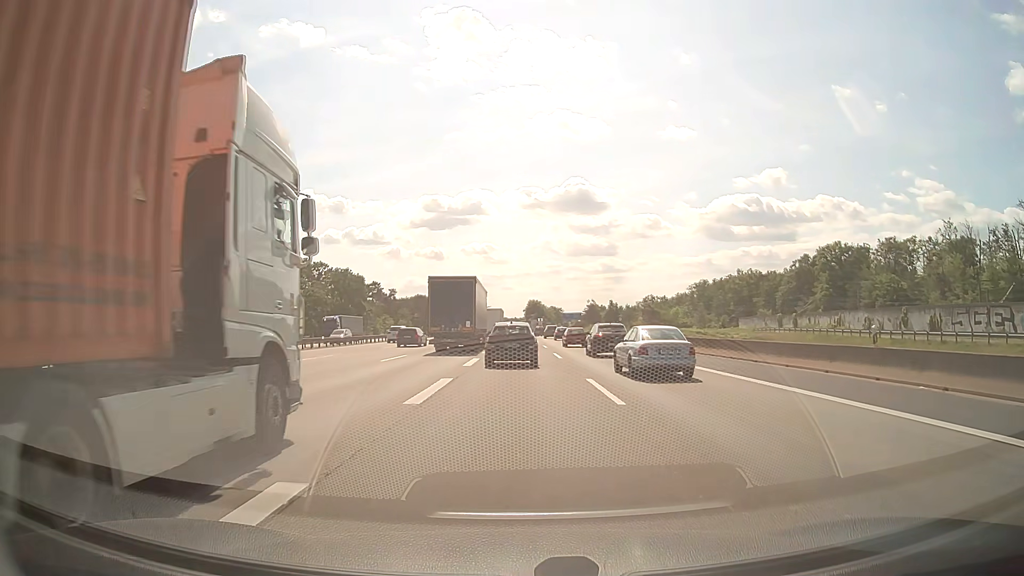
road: motorway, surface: asphalt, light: Day
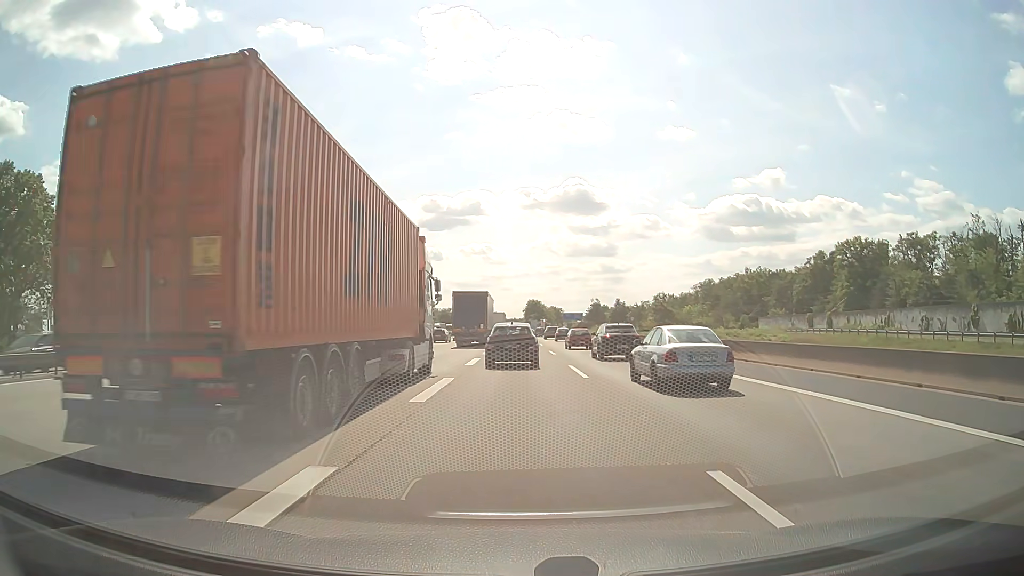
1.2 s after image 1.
(0.0, +11.8) m; 0°
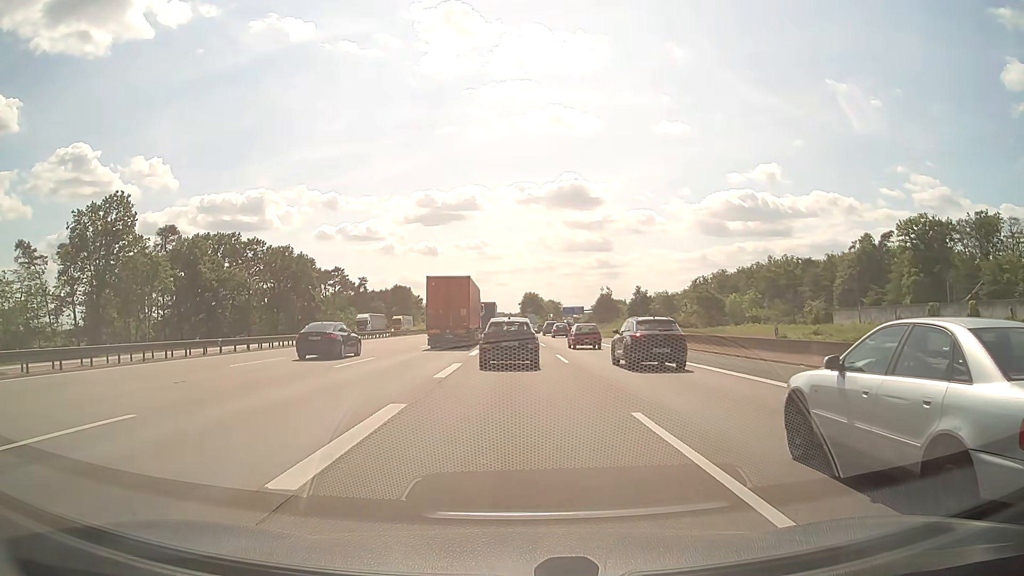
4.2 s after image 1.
(+0.2, +31.5) m; +1°
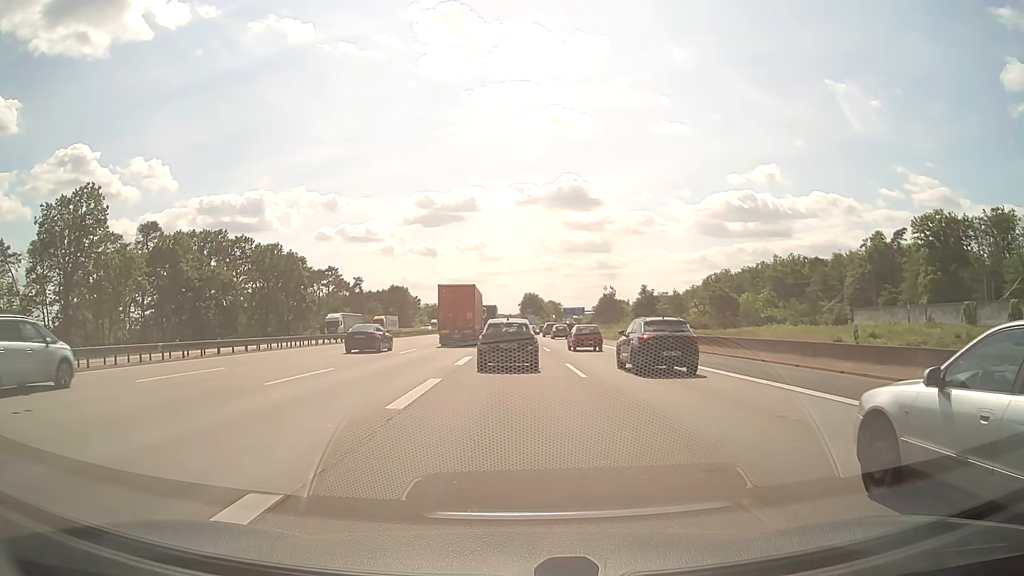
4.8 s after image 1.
(0.0, +6.2) m; 0°
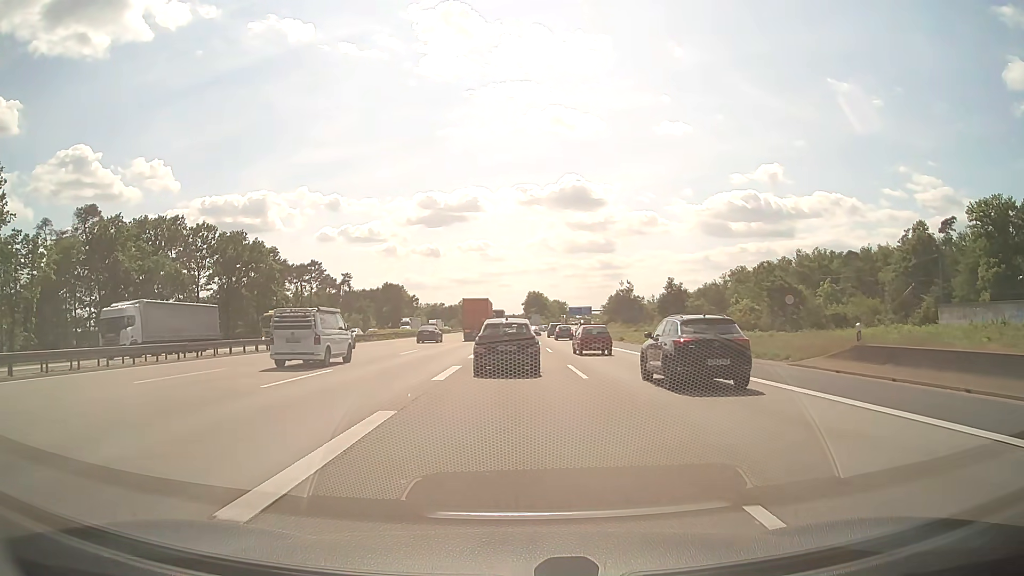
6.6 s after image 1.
(0.0, +18.8) m; 0°
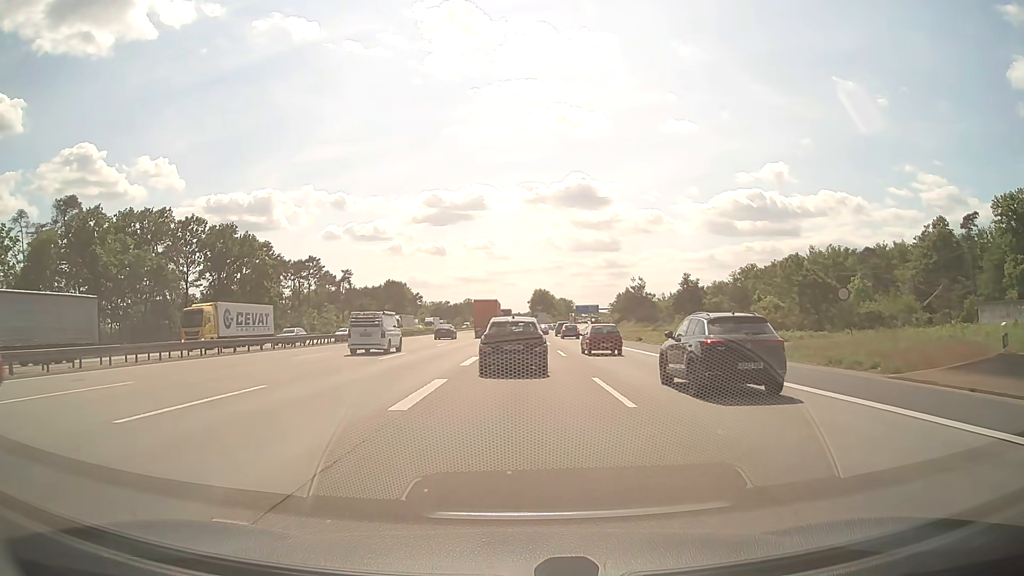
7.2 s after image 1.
(-0.1, +6.3) m; -1°
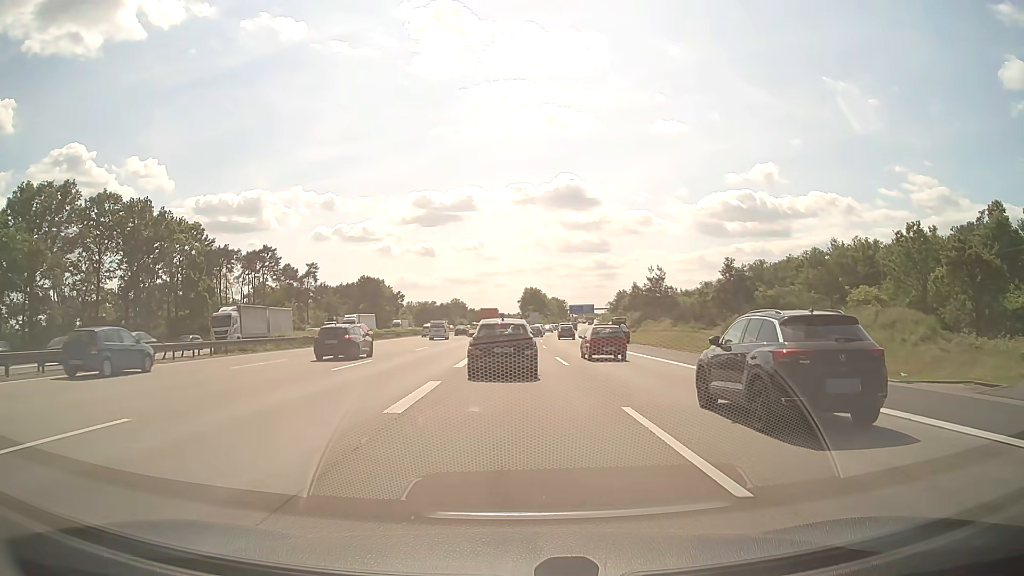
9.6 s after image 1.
(+0.2, +23.9) m; +1°
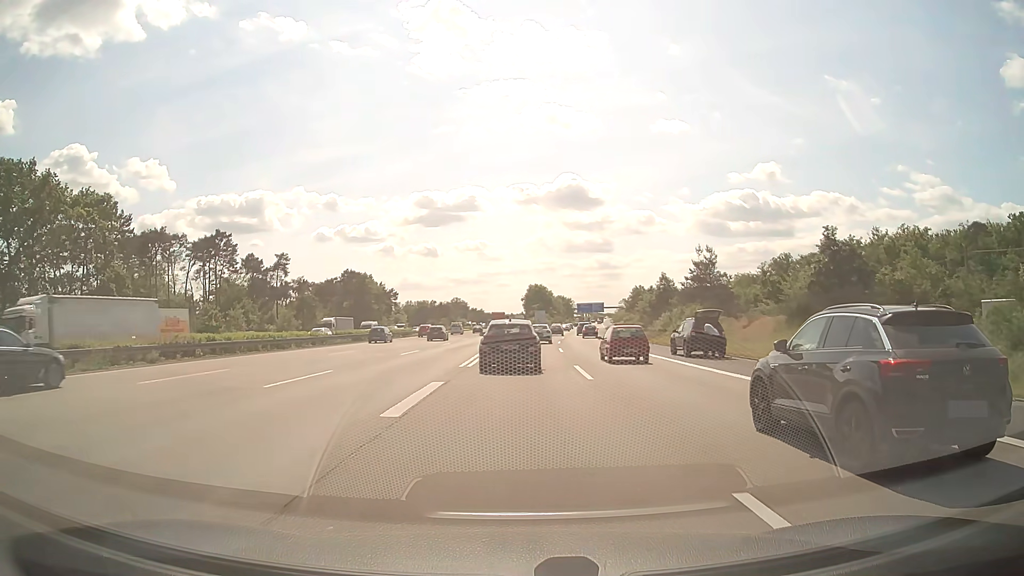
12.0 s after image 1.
(0.0, +24.4) m; 0°
(0, +10) (0, +20) (0, +30) (+1, +40) (+1, +50) (+2, +60) (+3, +70) (+4, +80) (+5, +90) (+6, +100) m
